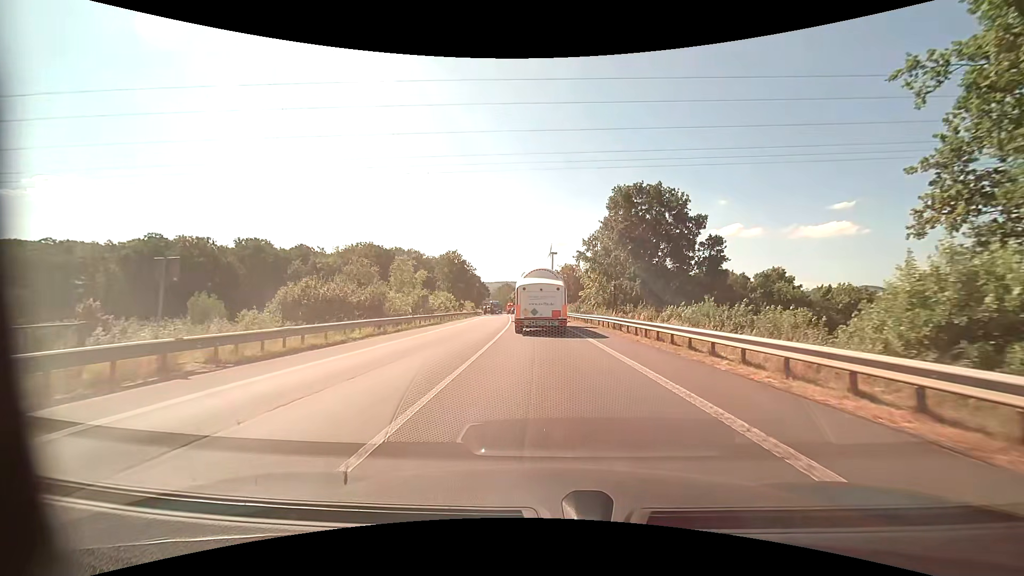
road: primary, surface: asphalt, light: Day
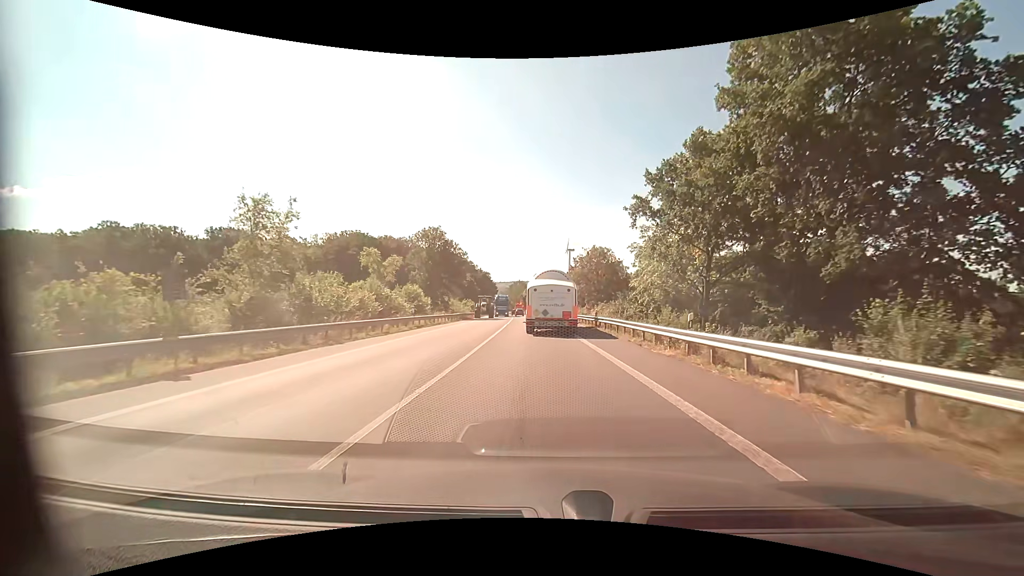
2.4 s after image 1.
(-0.4, +29.3) m; -2°
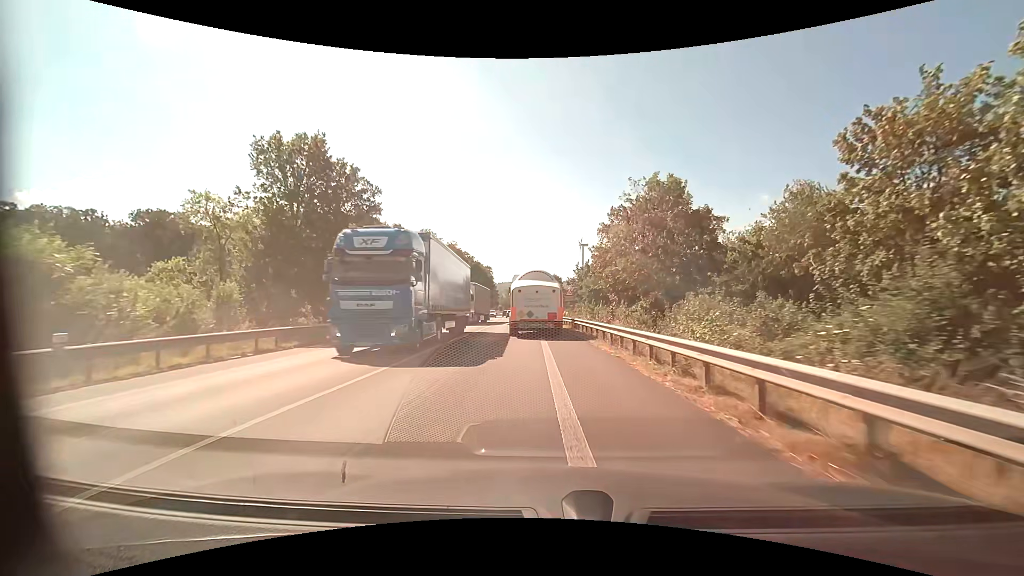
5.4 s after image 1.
(+0.6, +38.3) m; -1°
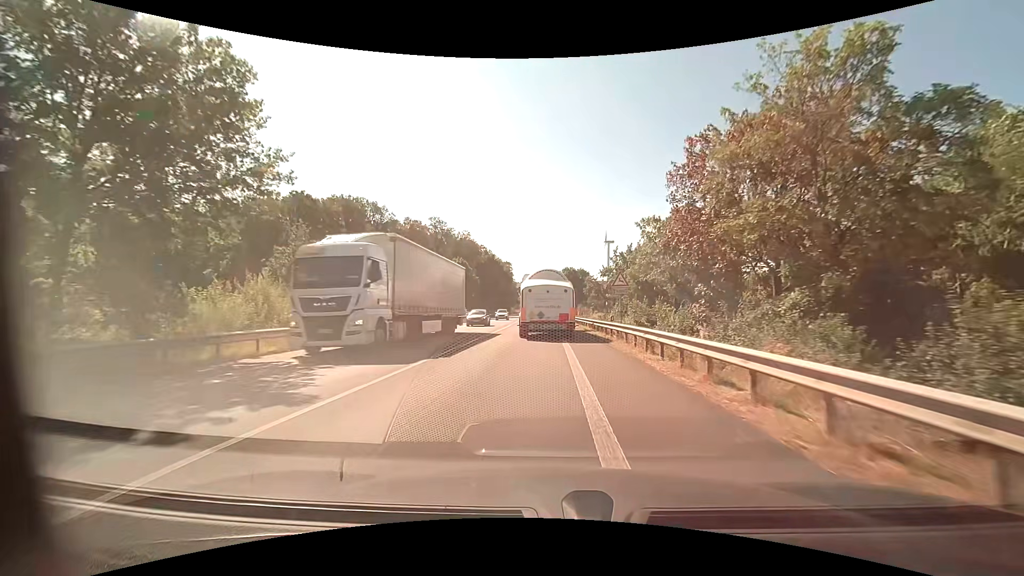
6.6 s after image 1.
(-0.5, +17.0) m; -3°
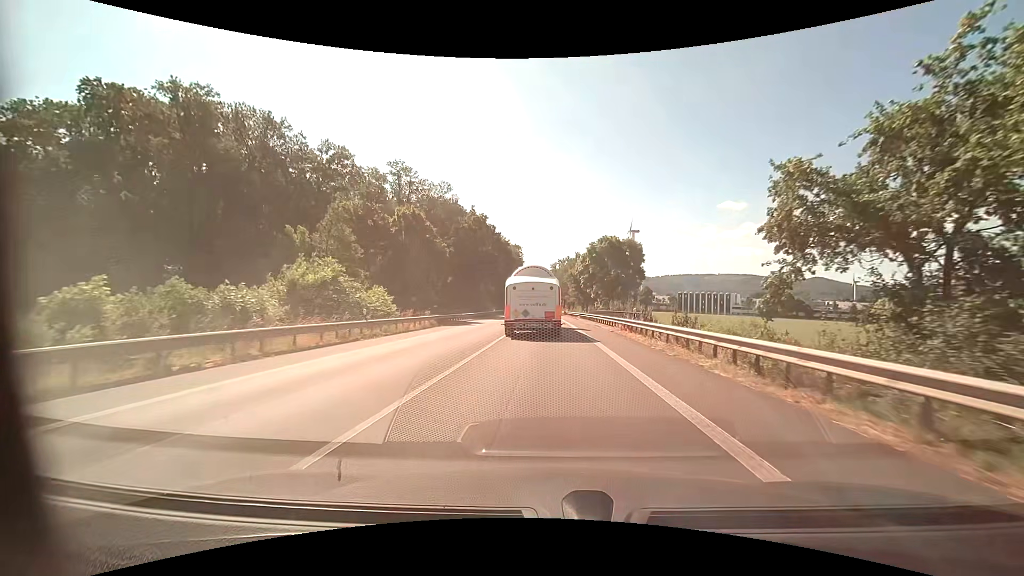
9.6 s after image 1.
(-0.9, +43.7) m; -2°
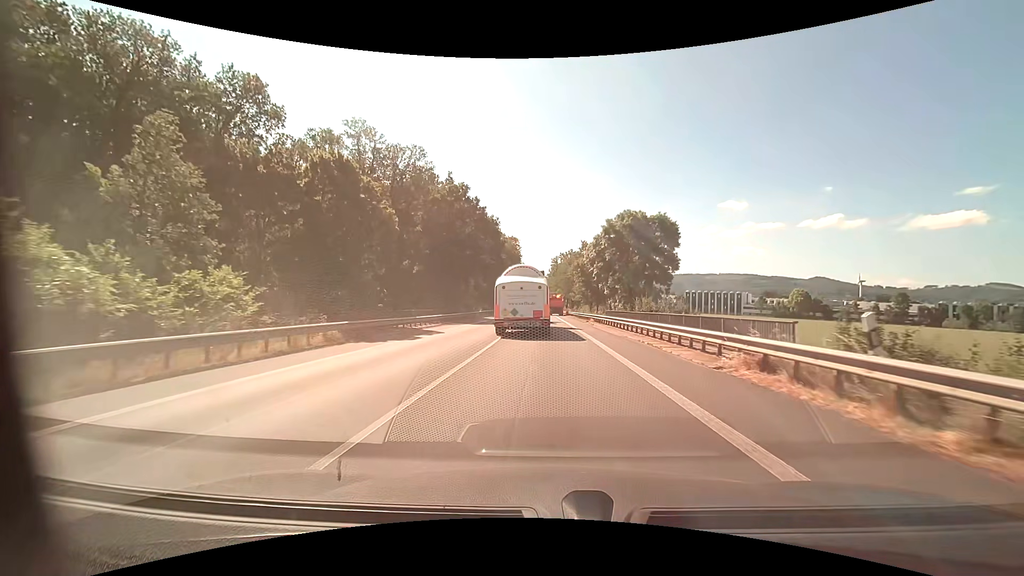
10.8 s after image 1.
(+0.1, +17.3) m; 0°
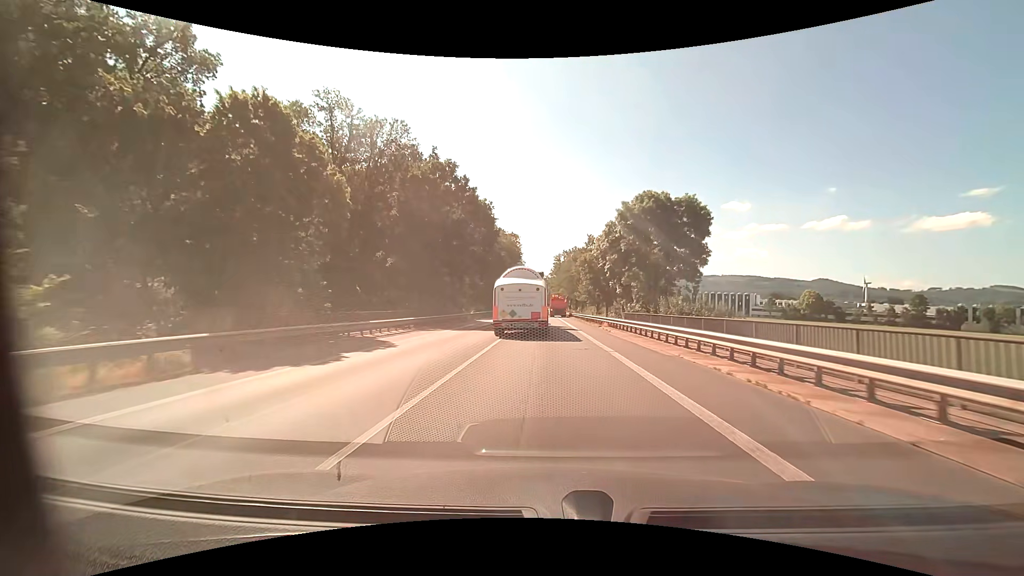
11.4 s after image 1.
(0.0, +8.7) m; 0°
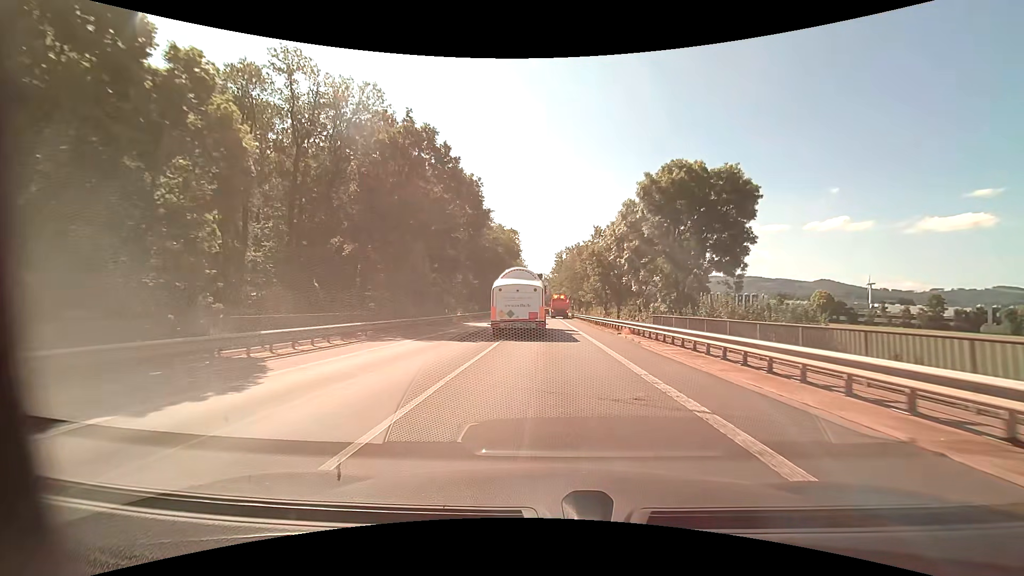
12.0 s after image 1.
(0.0, +8.9) m; 0°
(0, +10) (0, +20) (0, +30) (0, +40) (0, +50) (0, +60) (0, +70) (0, +80) (-1, +90) (-1, +100) m
